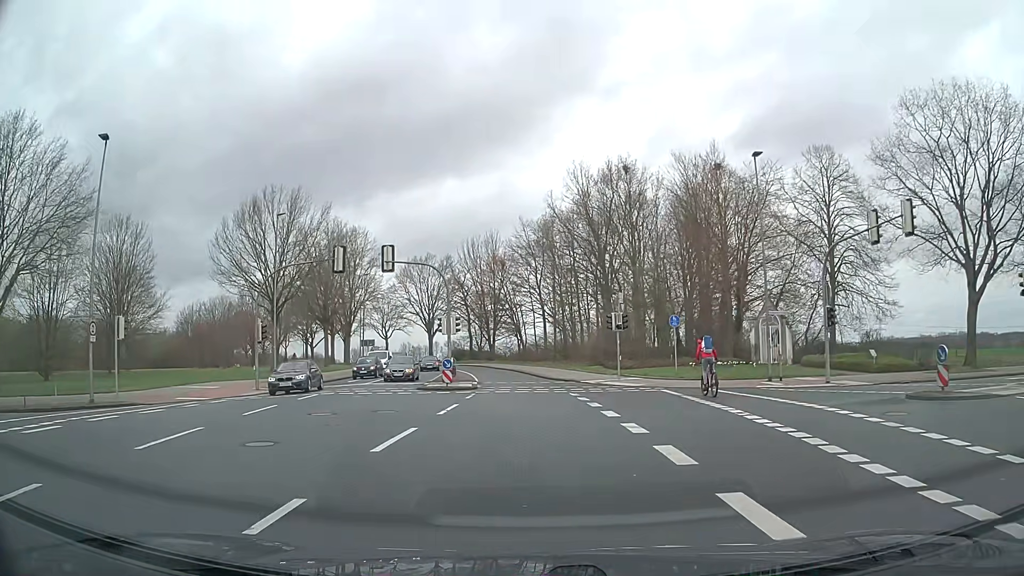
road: tertiary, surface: asphalt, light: Day
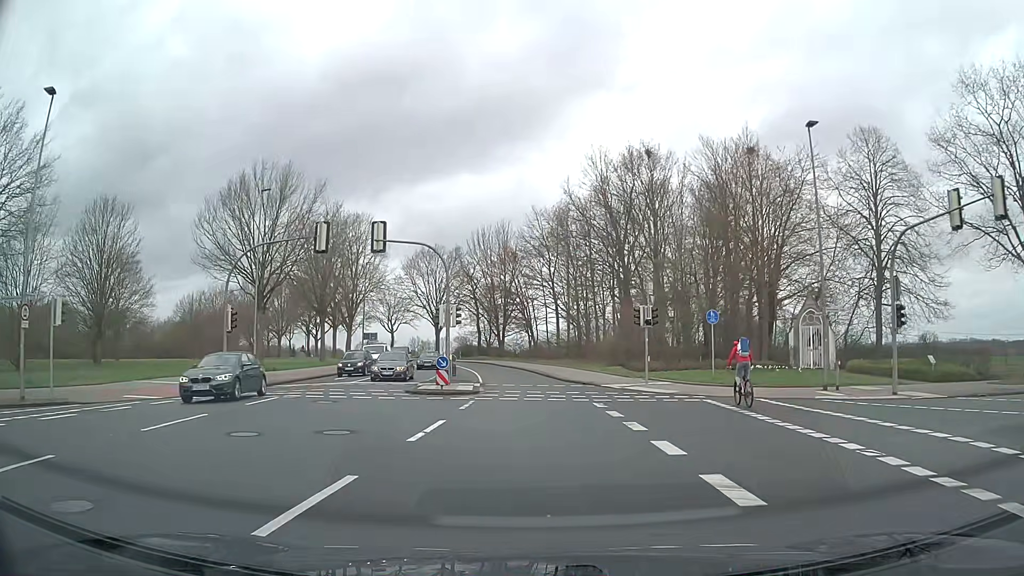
(-0.1, +5.1) m; -2°
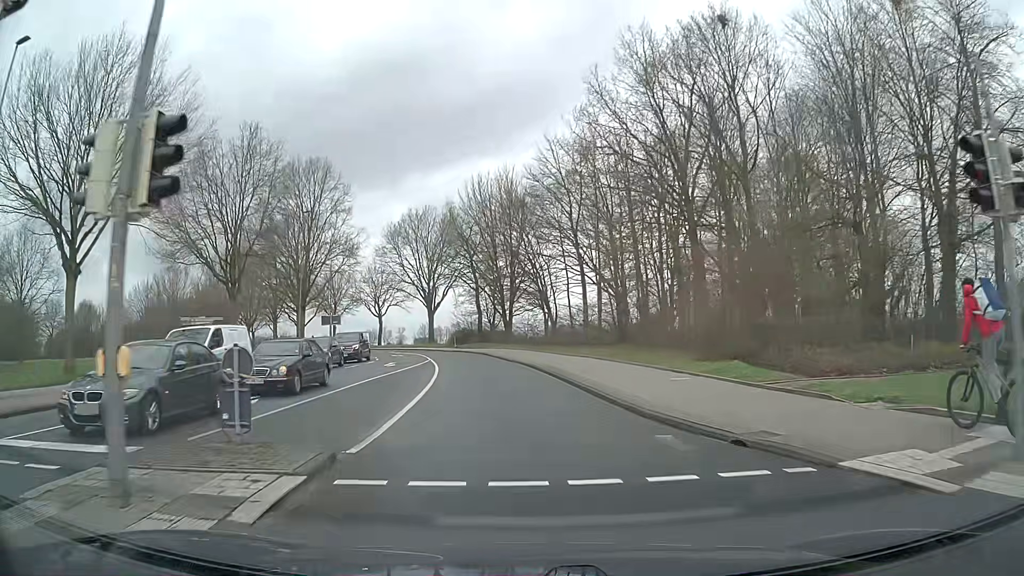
(+0.5, +22.9) m; -1°
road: secondary
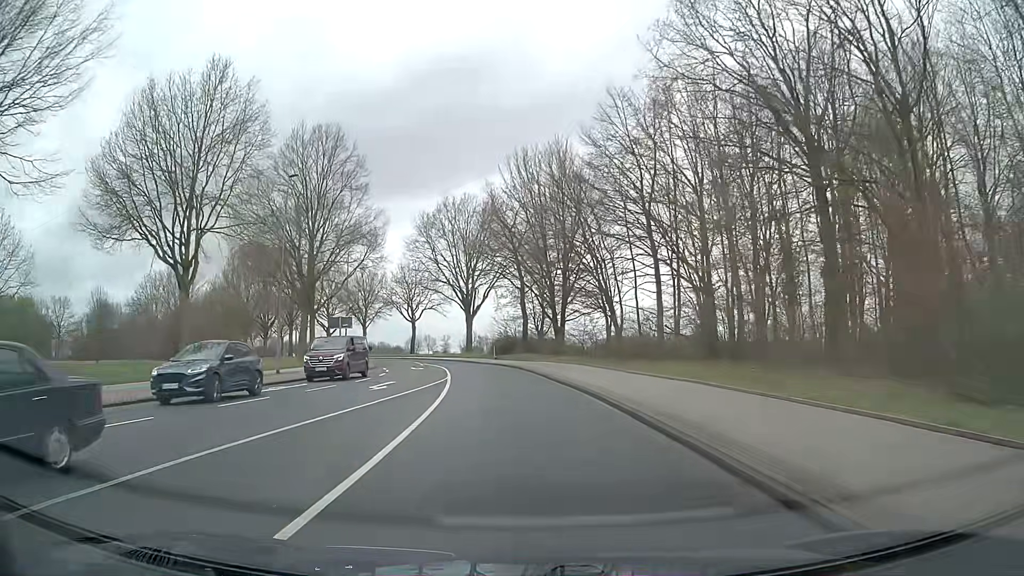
(-0.5, +12.6) m; -4°
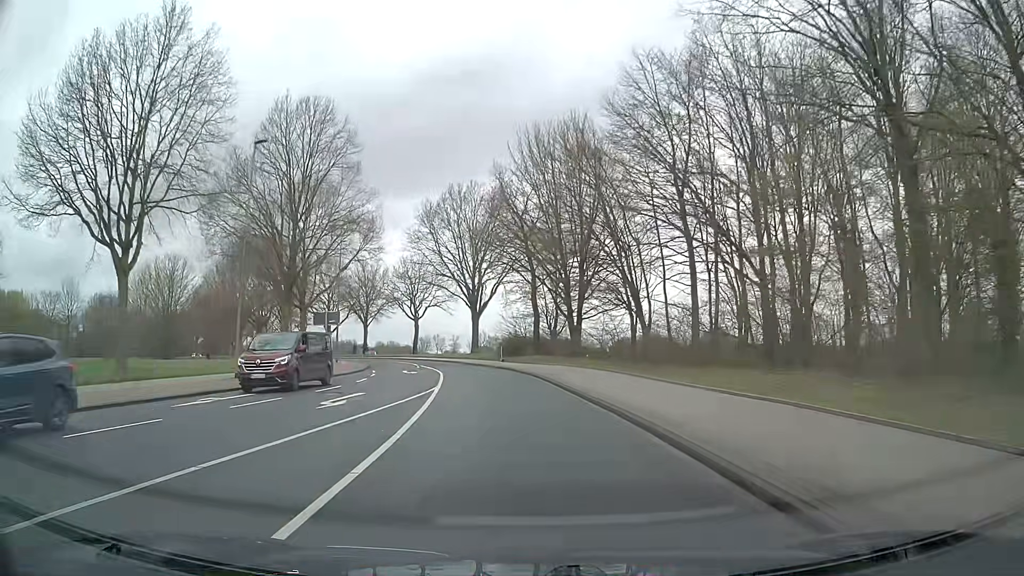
(-0.1, +6.5) m; -1°
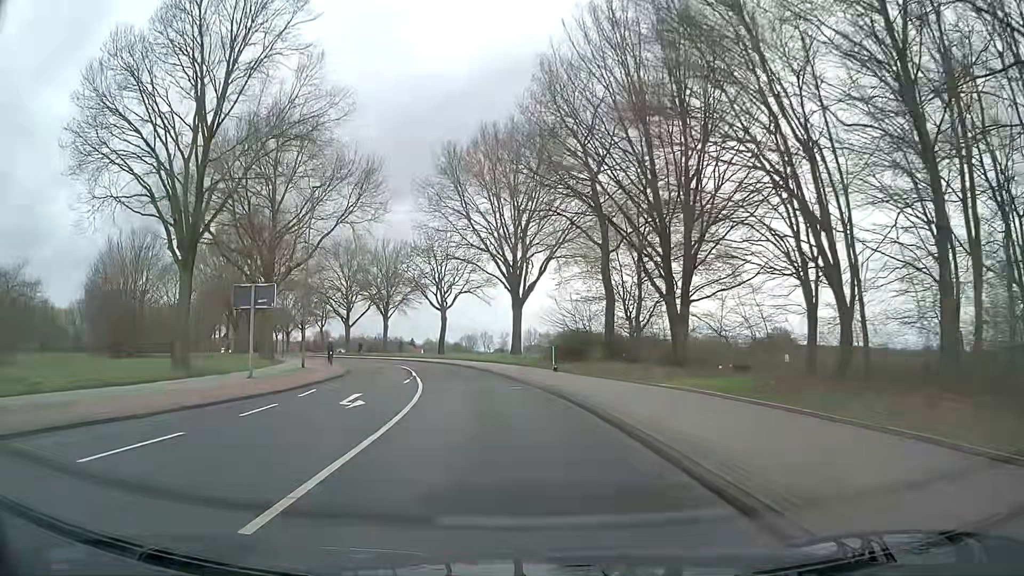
(-0.6, +20.1) m; -4°
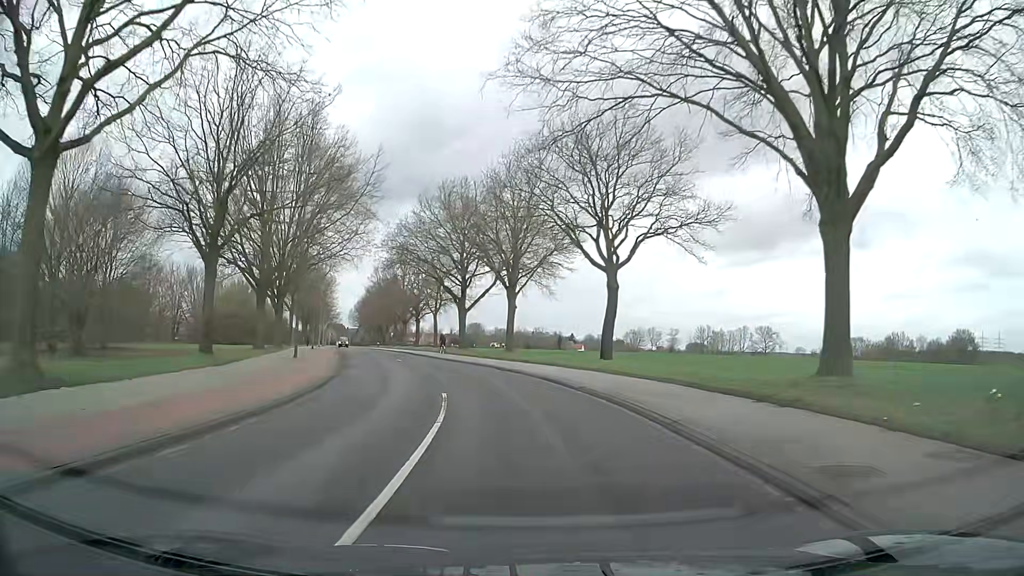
(-4.3, +34.8) m; -13°
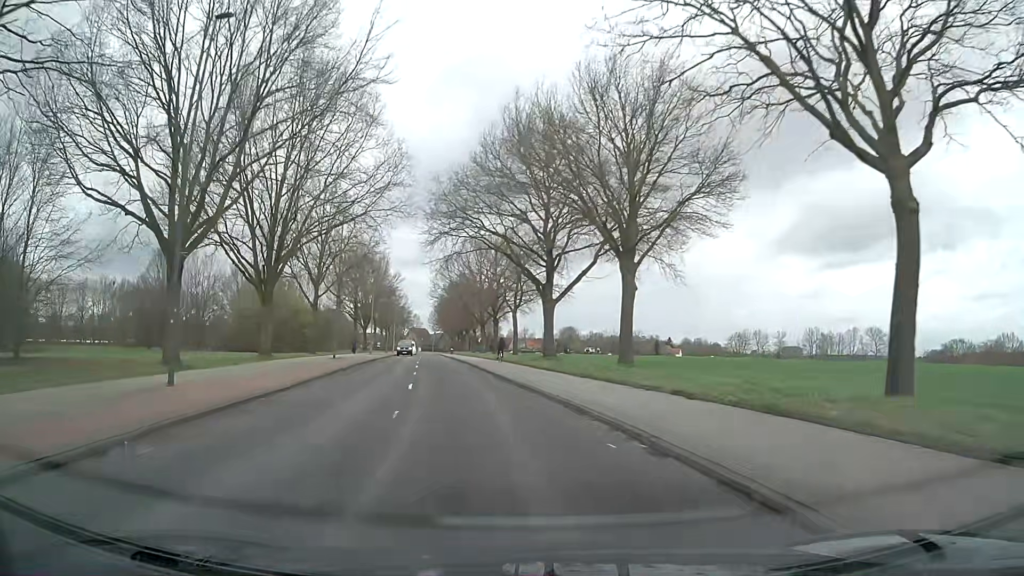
(-1.5, +21.3) m; -8°
(0, +10) (-2, +20) (-3, +30) (-4, +40) (-6, +50) (-8, +59) (-9, +69) (-11, +79) (-13, +89) (-14, +99) m
